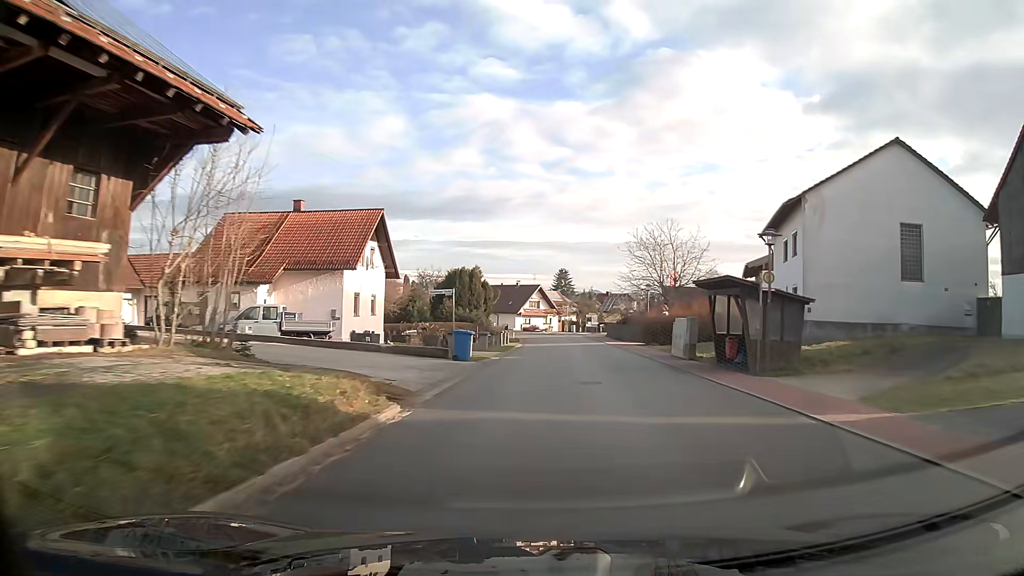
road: tertiary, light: Day
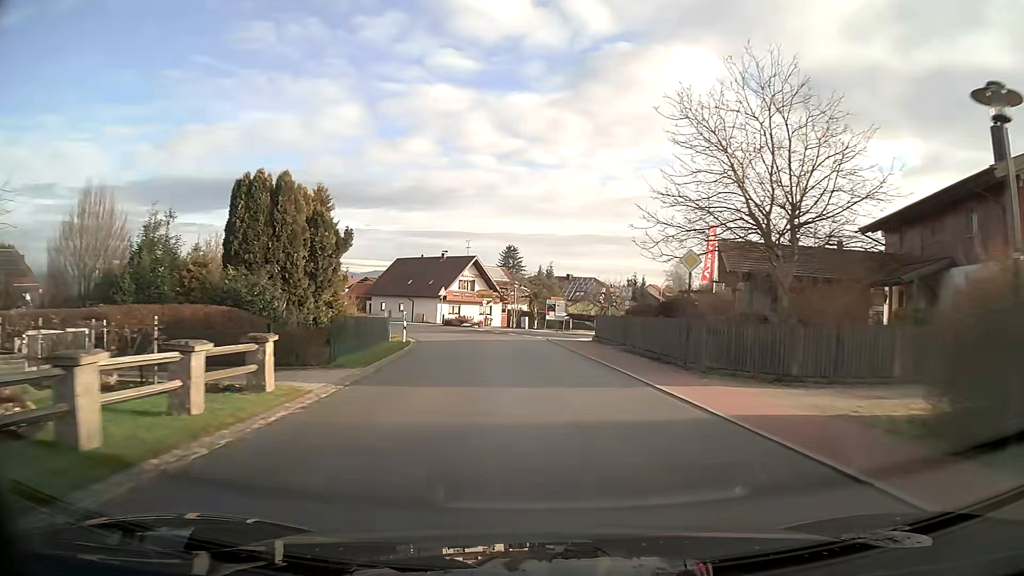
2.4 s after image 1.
(+1.6, +36.2) m; +3°
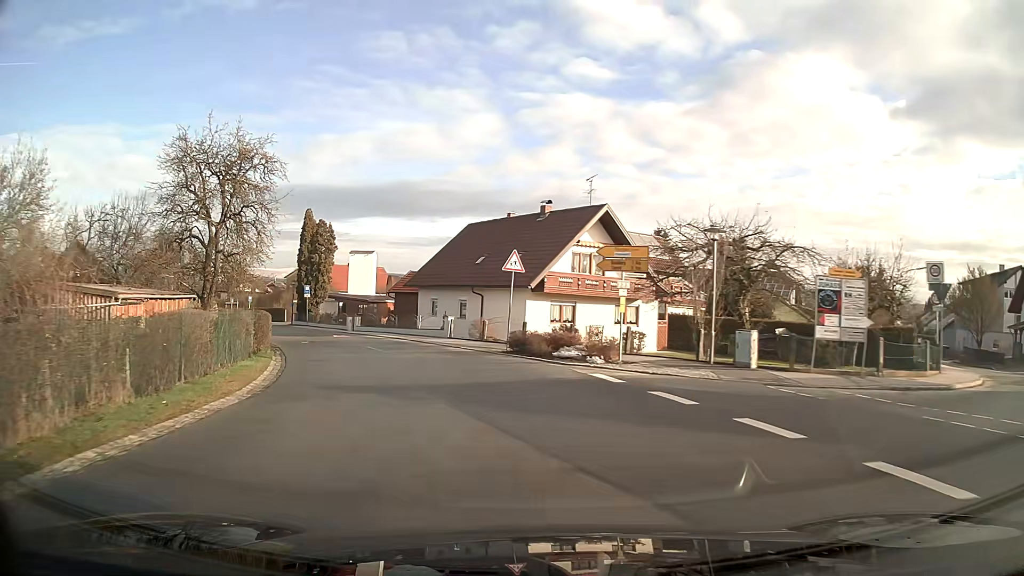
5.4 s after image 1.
(-2.8, +37.5) m; -14°
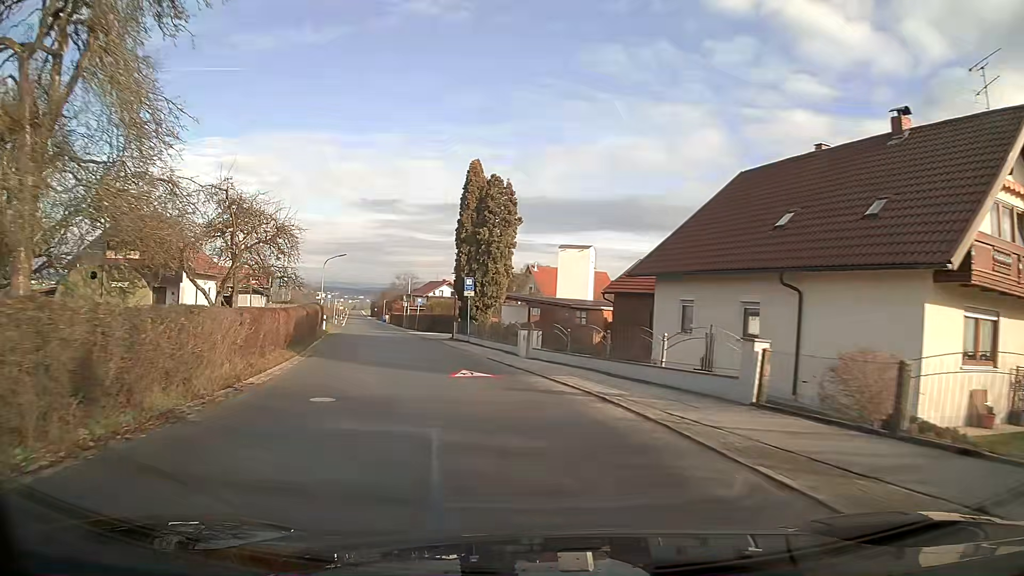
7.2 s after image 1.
(-3.6, +21.2) m; -19°
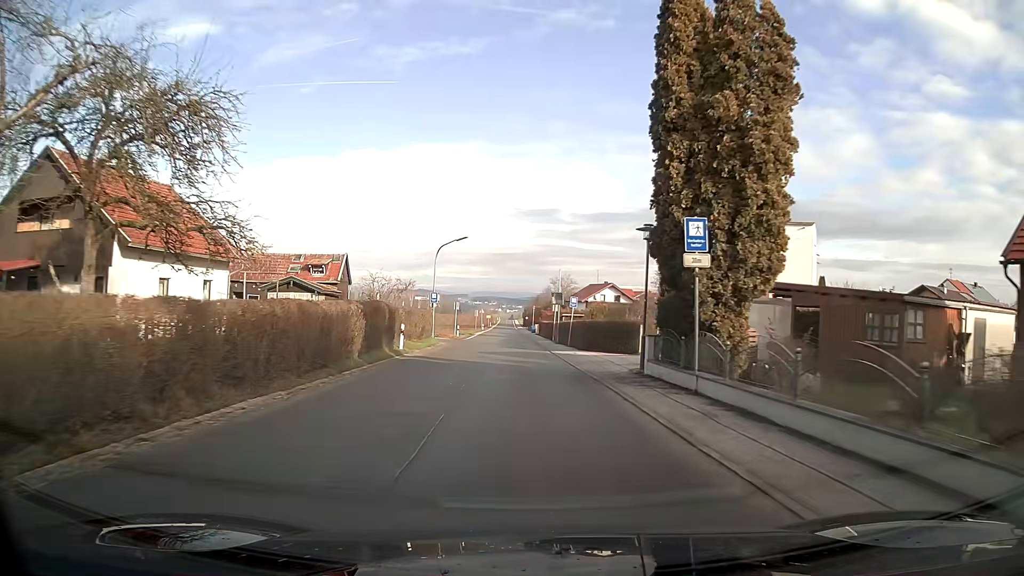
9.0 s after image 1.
(-2.7, +21.9) m; -12°
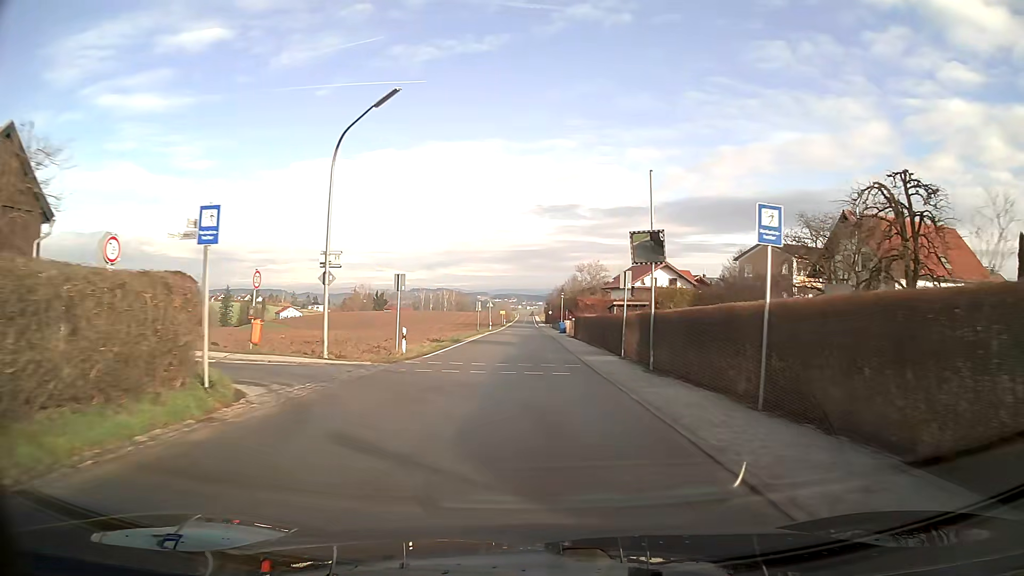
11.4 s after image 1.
(-0.7, +31.8) m; -2°
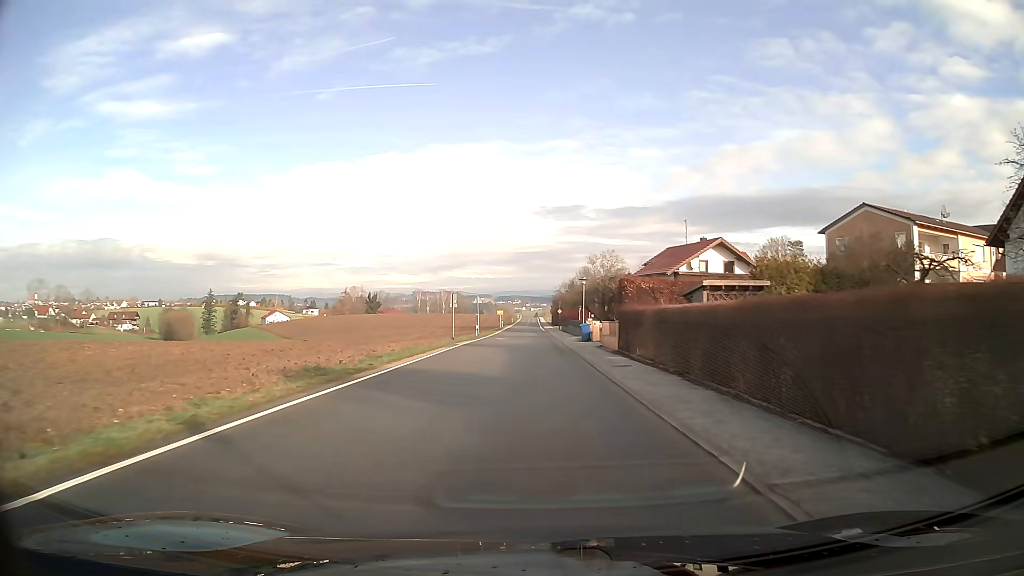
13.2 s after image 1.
(-0.1, +24.6) m; 0°
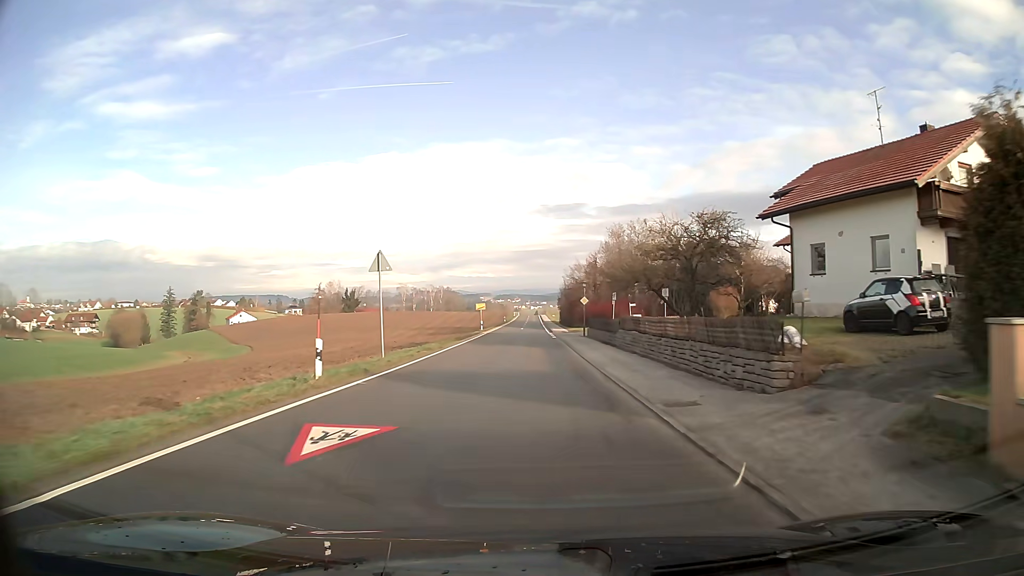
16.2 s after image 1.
(-0.1, +41.6) m; 0°
